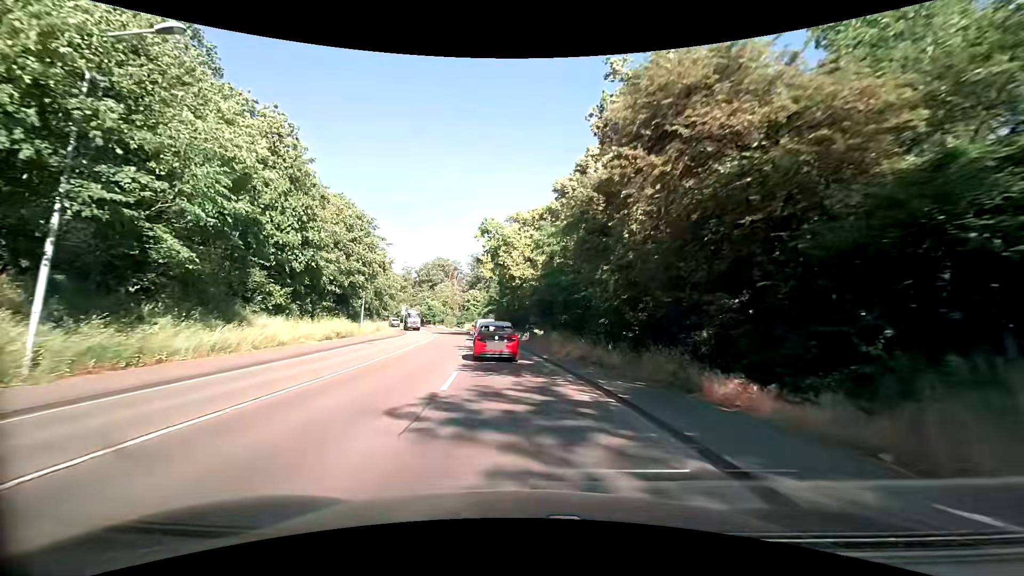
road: secondary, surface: asphalt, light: Day
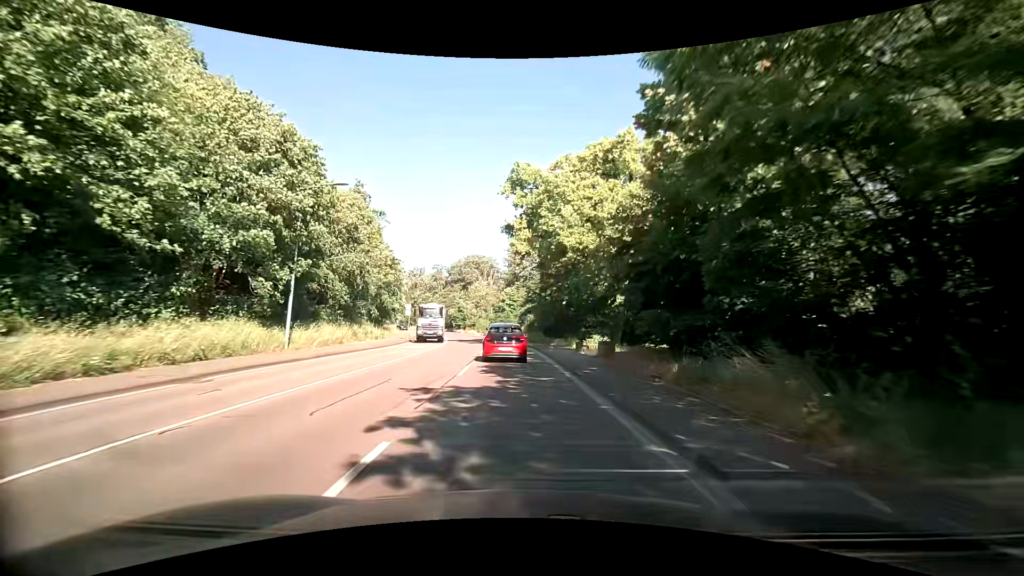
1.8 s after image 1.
(-1.0, +21.2) m; -5°
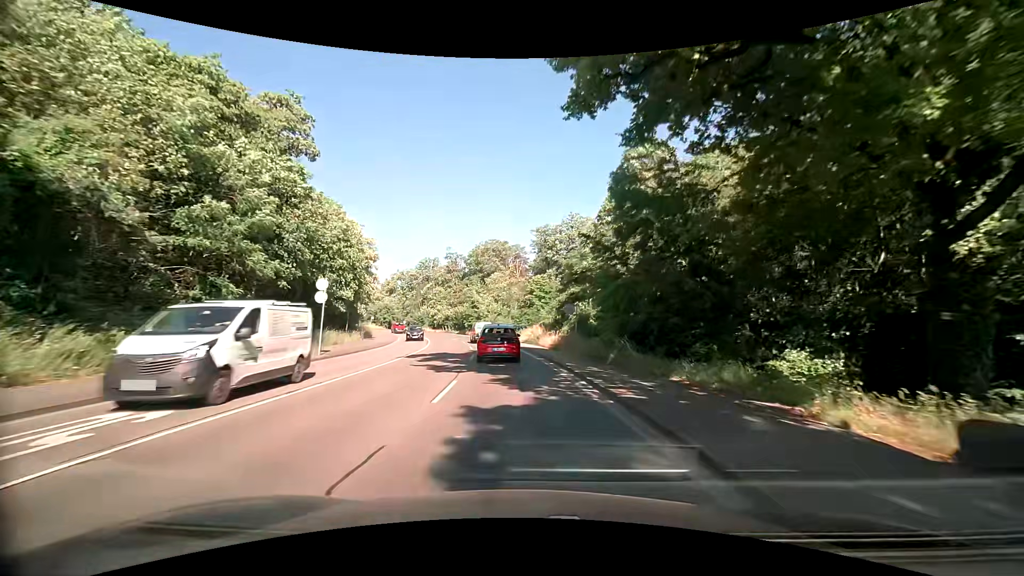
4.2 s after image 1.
(-1.0, +28.9) m; -4°
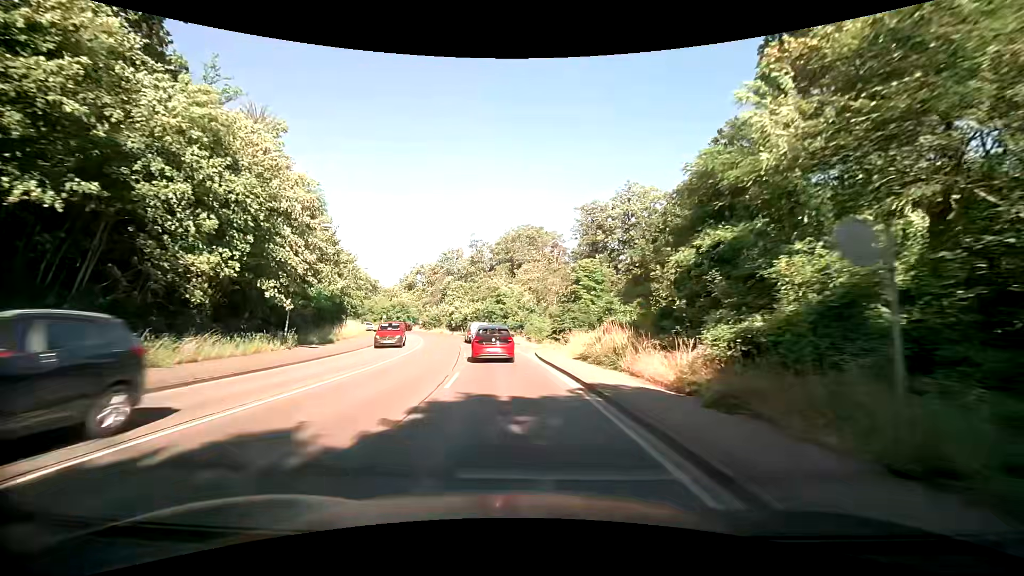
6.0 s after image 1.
(-0.8, +21.9) m; -4°
(0, +10) (-1, +20) (-2, +30) (-3, +40) (-5, +50) (-7, +59) (-10, +69) (-14, +78) (-18, +87) (-23, +96) m
